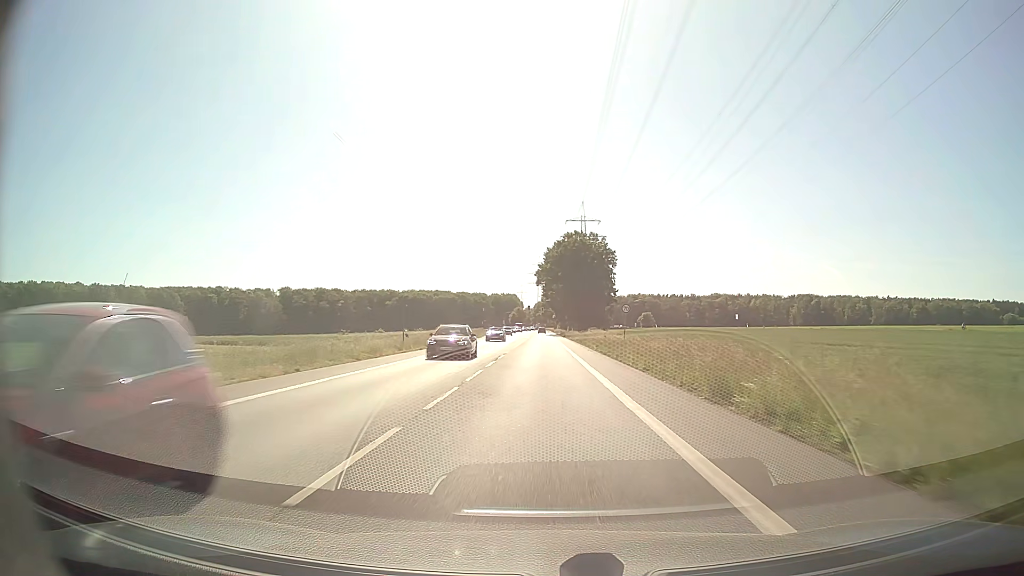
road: secondary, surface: asphalt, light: Day
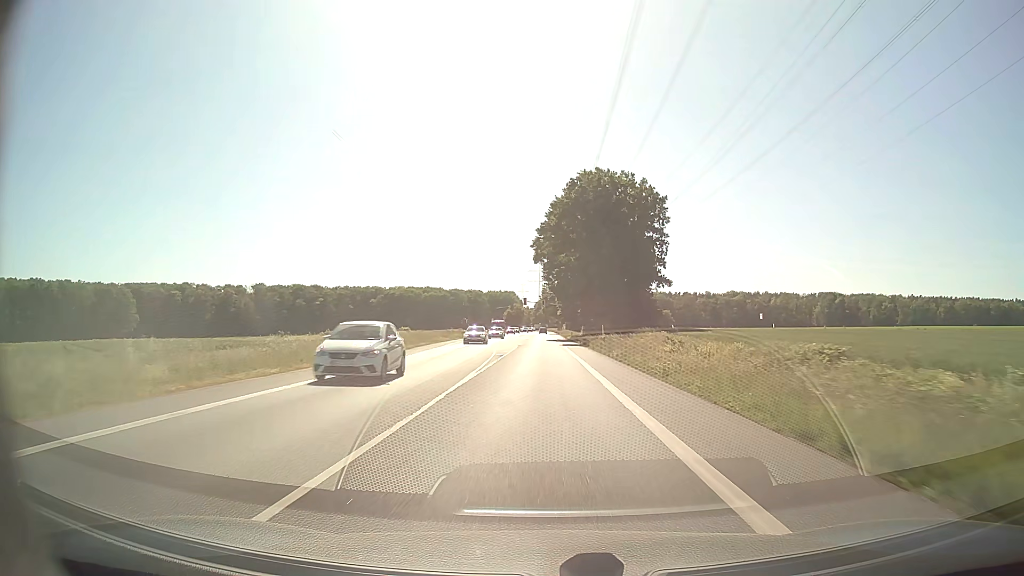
(0.0, +48.9) m; 0°
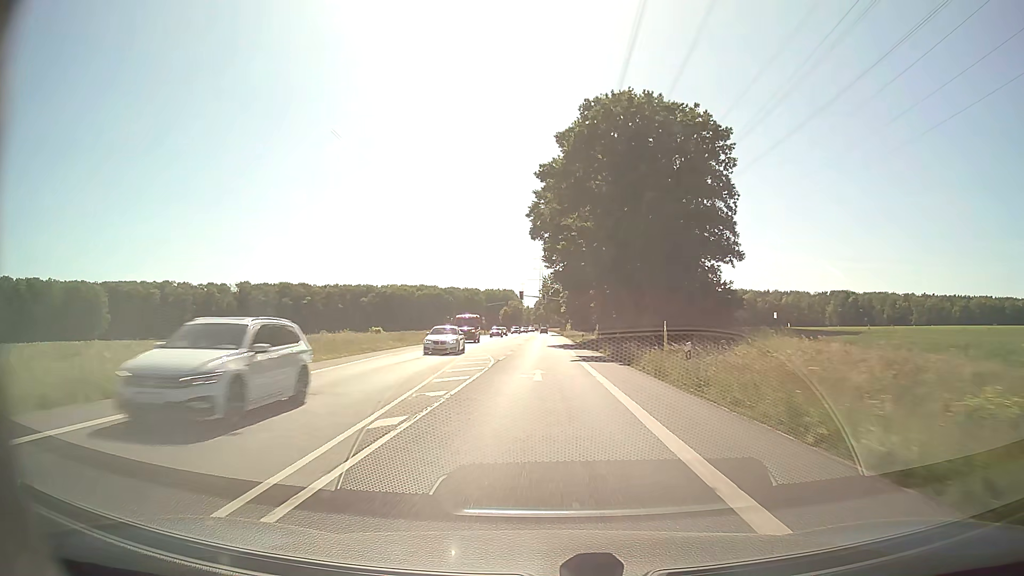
(0.0, +24.4) m; 0°
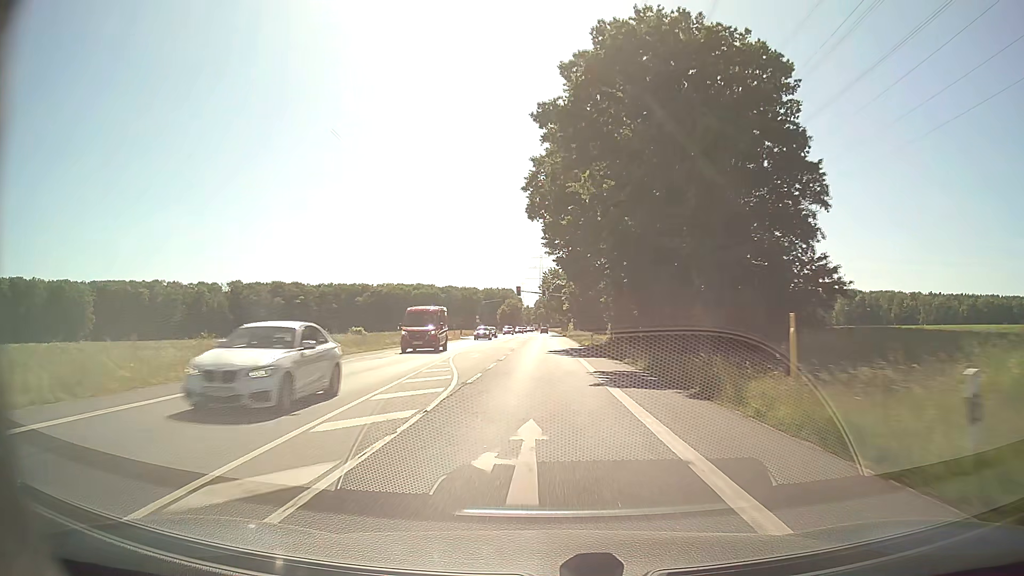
(0.0, +12.2) m; 0°
(0, +10) (0, +20) (0, +30) (0, +40) (0, +50) (0, +60) (0, +70) (0, +80) (0, +90) (0, +100) m
